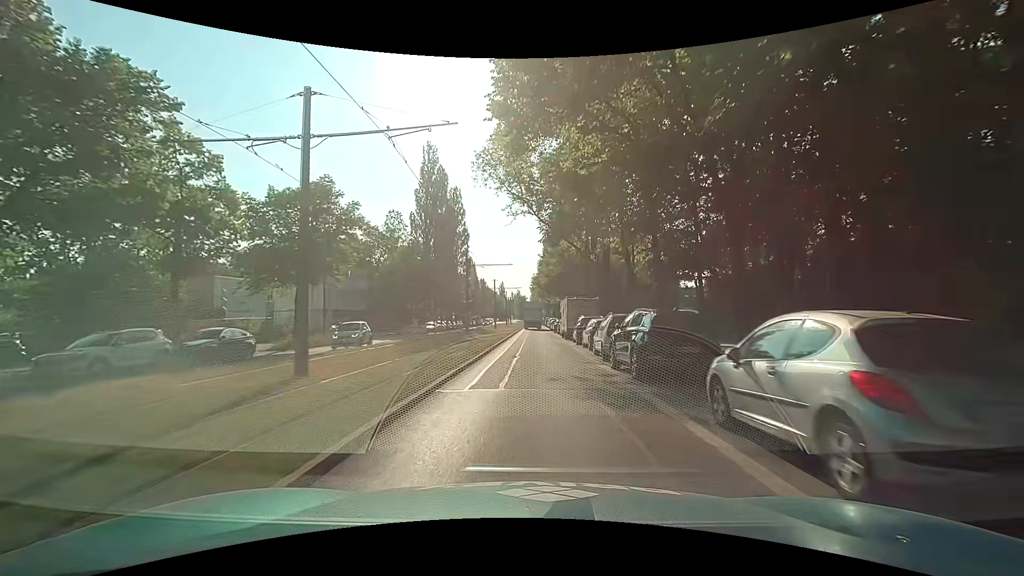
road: secondary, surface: asphalt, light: Day
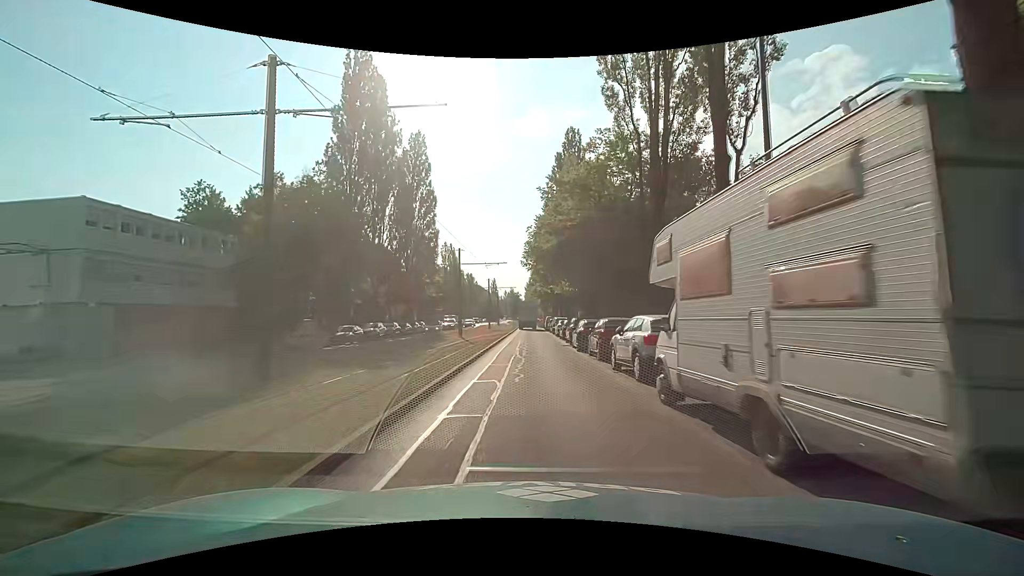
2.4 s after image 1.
(+0.2, +30.6) m; 0°
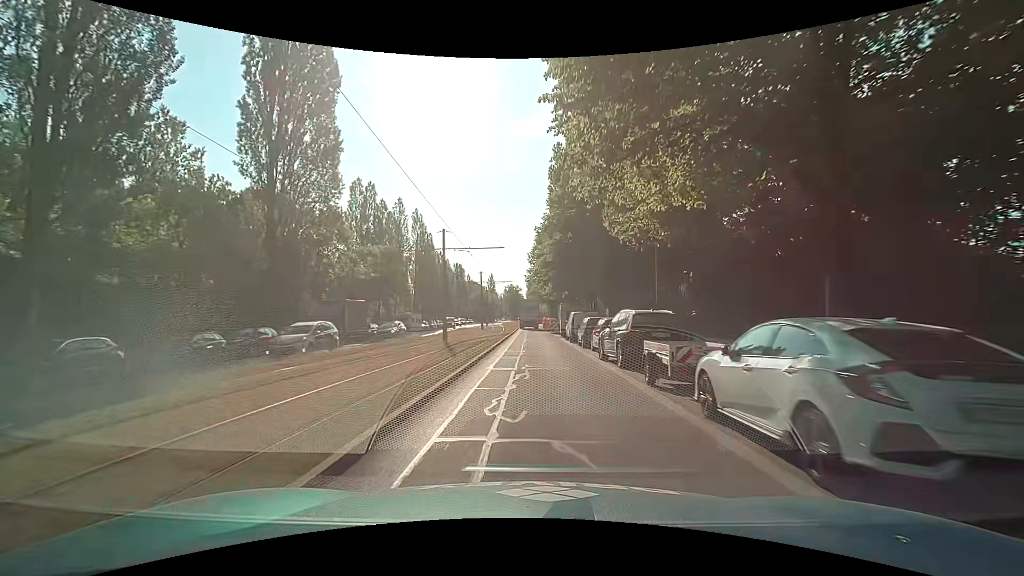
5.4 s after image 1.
(+0.1, +37.7) m; 0°
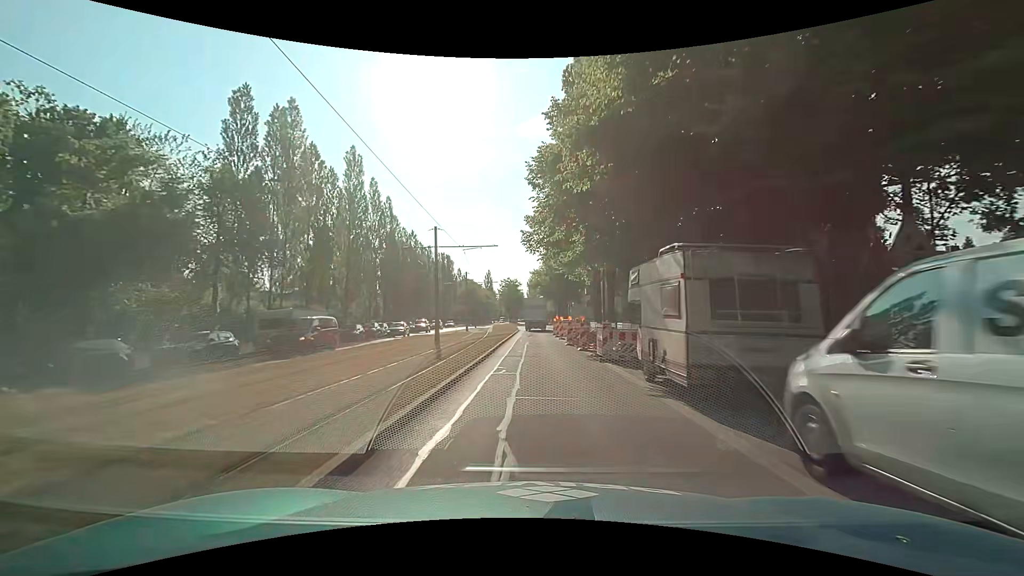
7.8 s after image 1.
(+0.1, +29.6) m; 0°
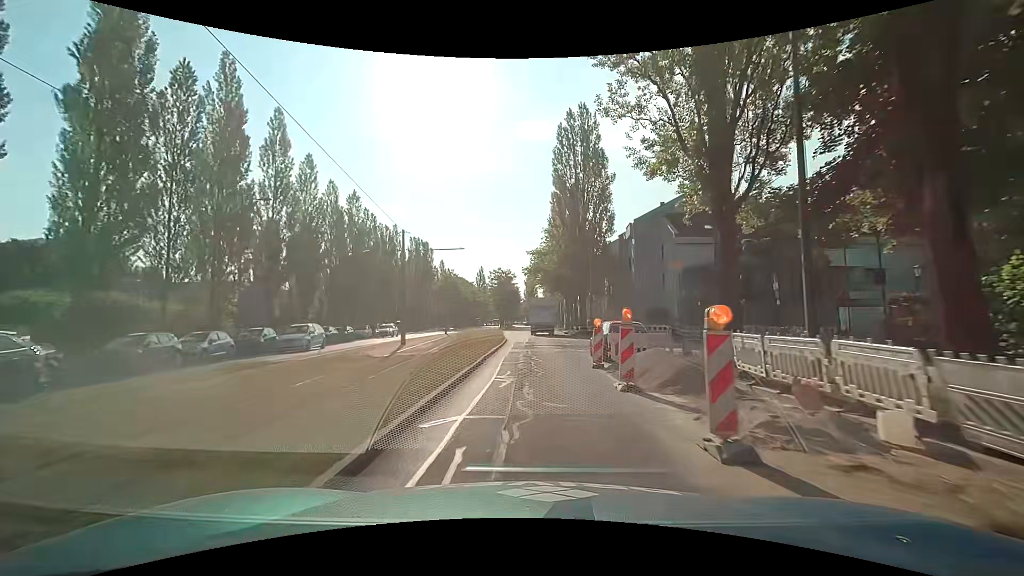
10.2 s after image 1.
(+0.1, +29.0) m; +2°
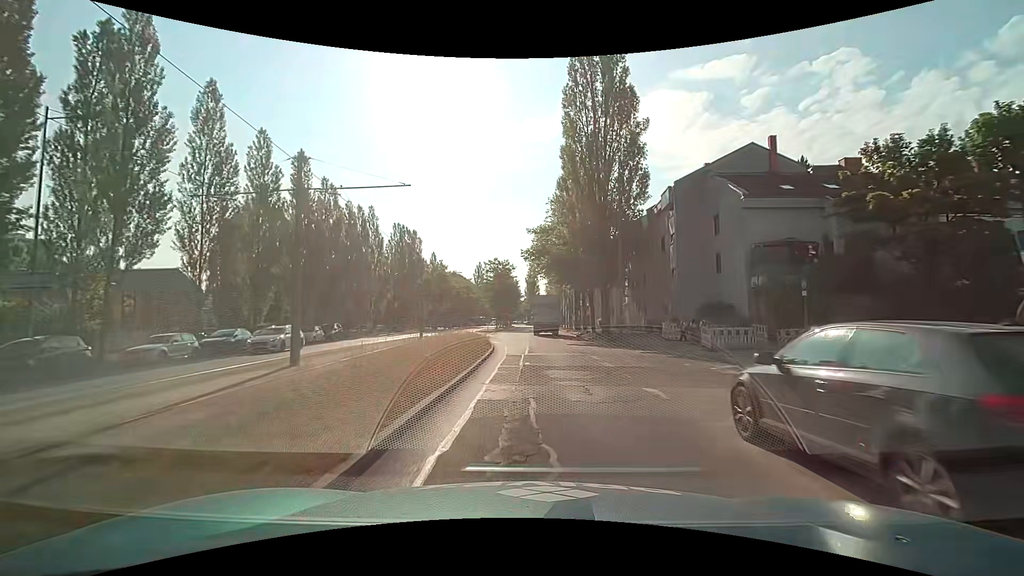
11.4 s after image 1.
(-0.3, +14.2) m; -2°
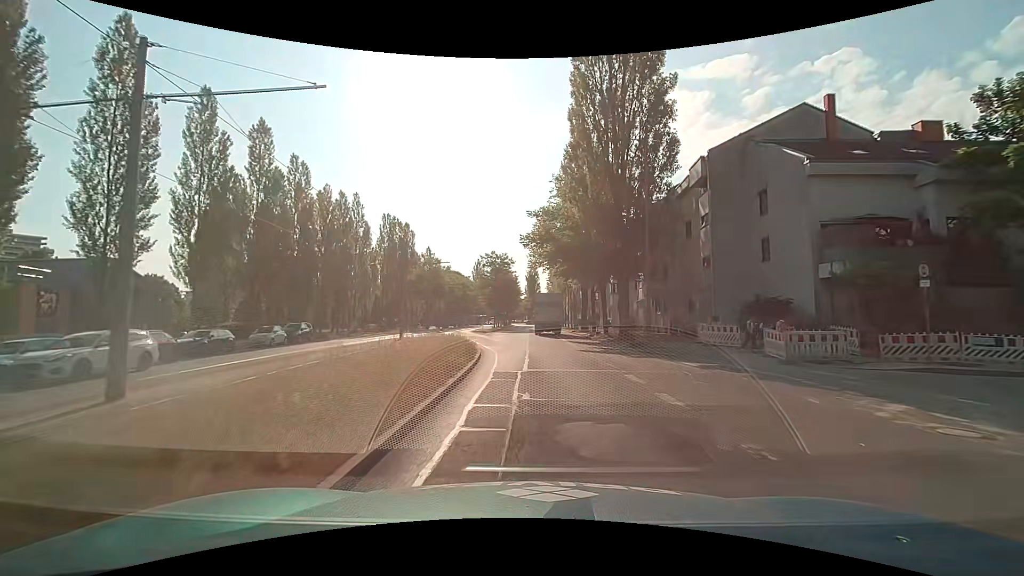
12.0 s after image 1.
(+0.1, +7.1) m; +1°
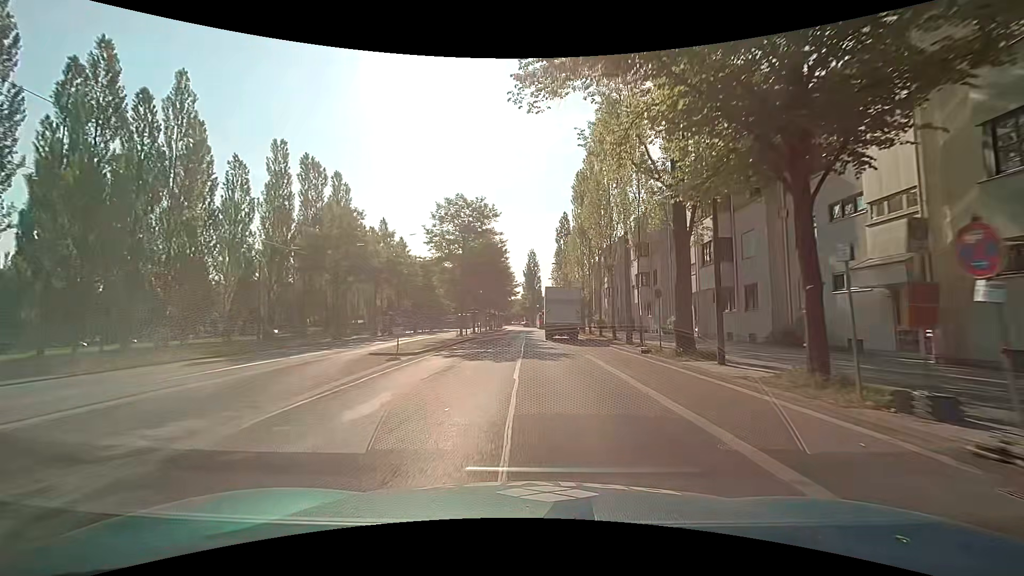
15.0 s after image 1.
(-0.1, +35.9) m; 0°
(0, +10) (0, +20) (0, +30) (0, +40) (0, +50) (0, +60) (0, +70) (0, +80) (0, +90) (0, +100) m
